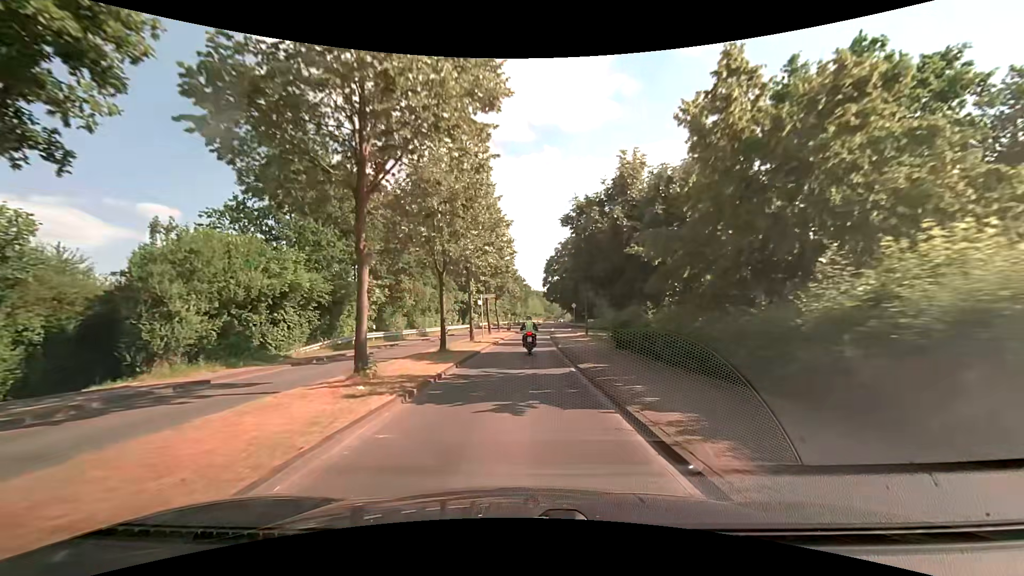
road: tertiary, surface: asphalt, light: Day
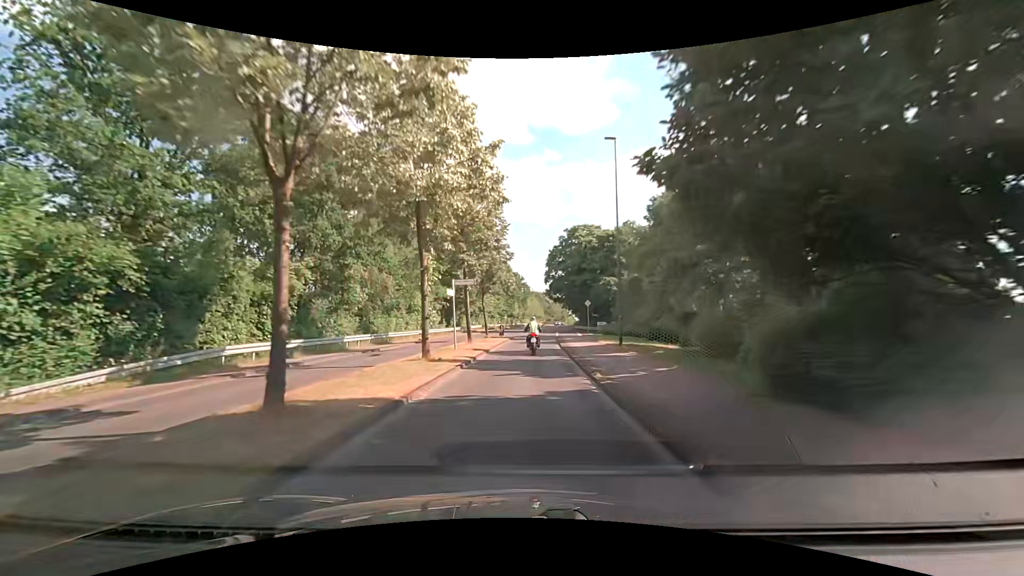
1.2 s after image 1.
(+0.1, +13.8) m; +1°
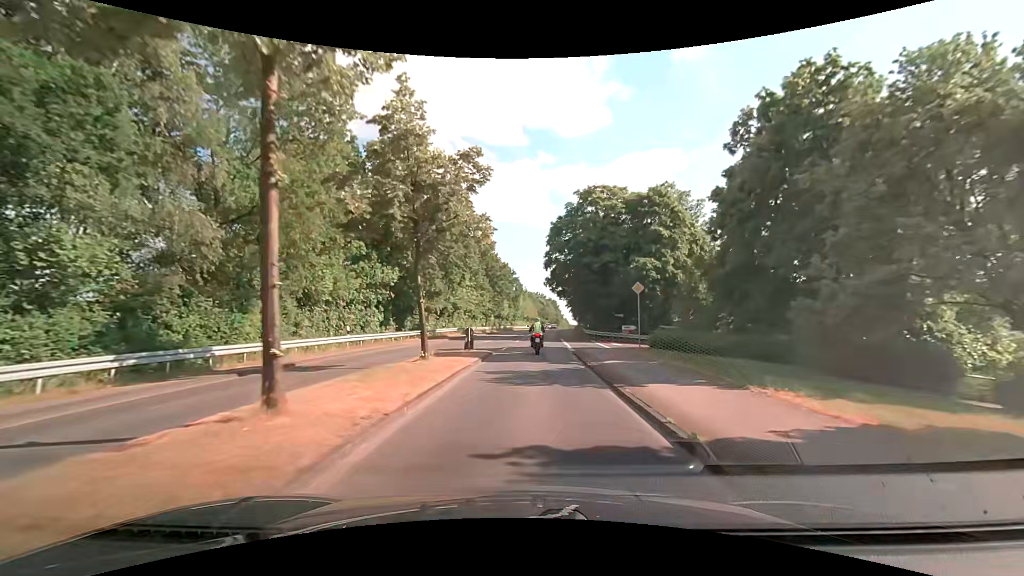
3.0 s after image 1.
(0.0, +21.1) m; +1°
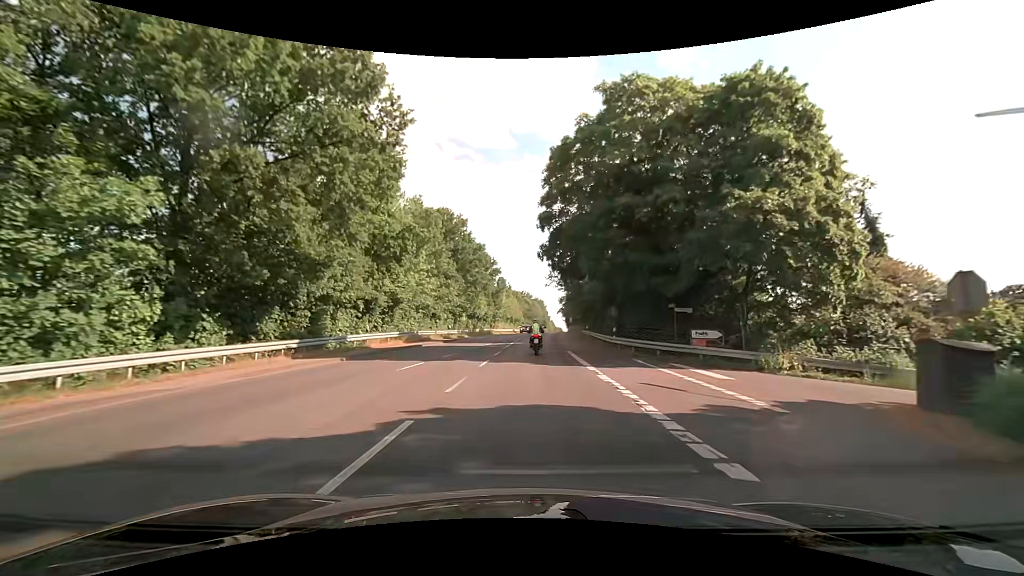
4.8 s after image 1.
(+0.3, +21.6) m; +2°
(0, +10) (0, +20) (+1, +30) (+1, +40) (+1, +50) (+2, +60) (+2, +70) (+3, +80) (+4, +90) (+5, +100) m
